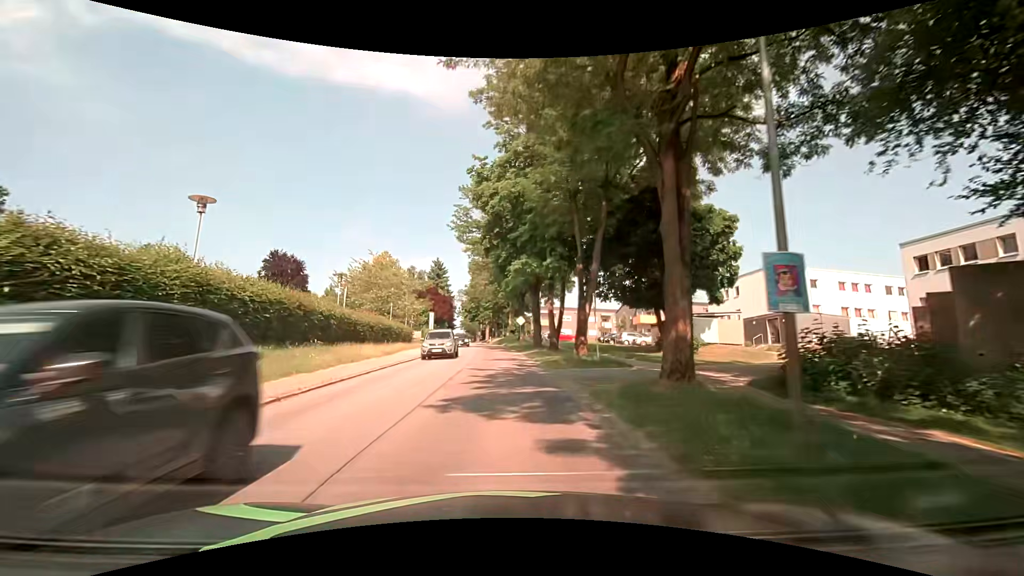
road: secondary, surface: asphalt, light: Day
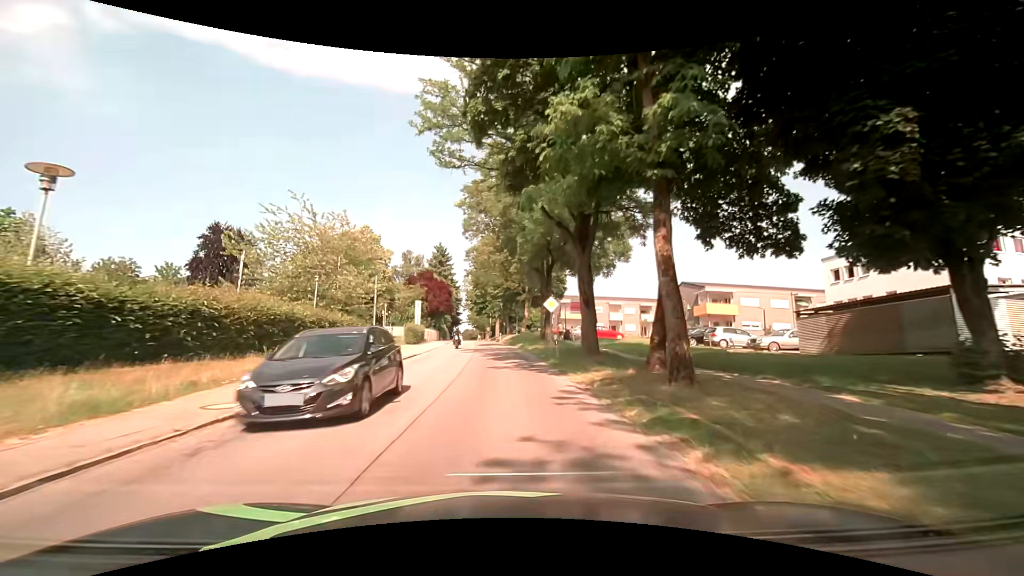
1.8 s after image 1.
(-0.2, +22.5) m; -1°
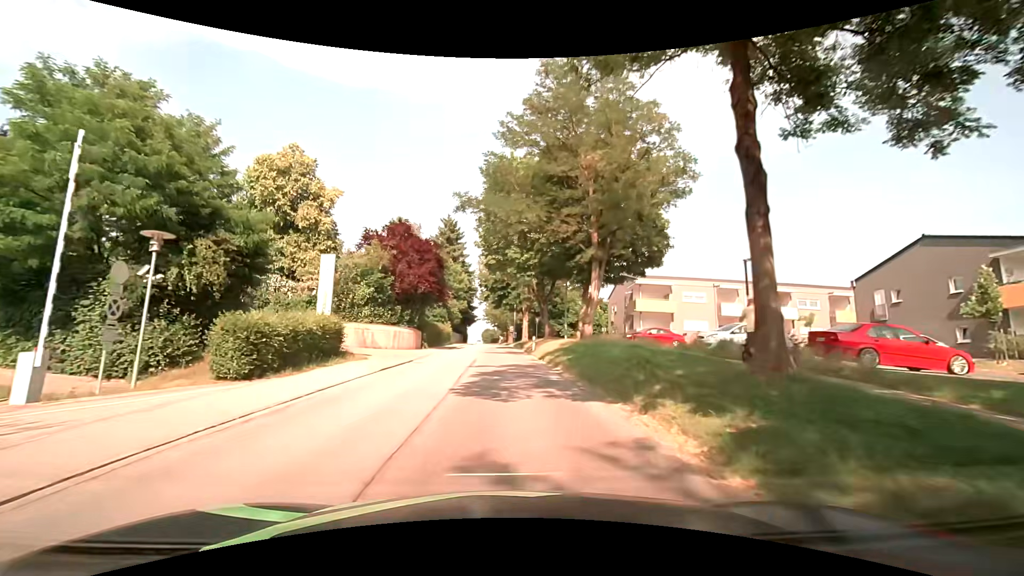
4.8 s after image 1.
(-0.9, +35.6) m; -3°
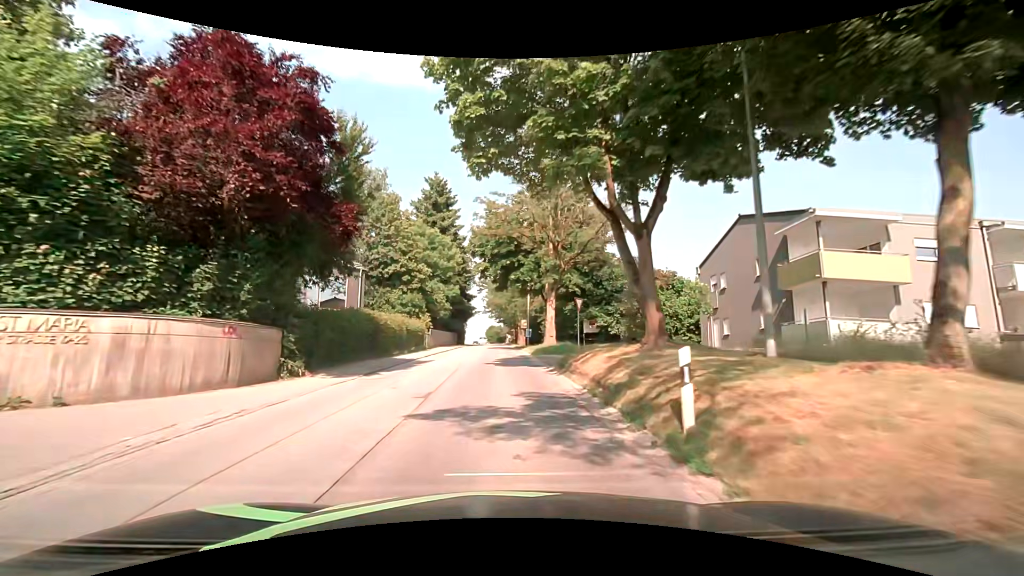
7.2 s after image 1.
(-0.1, +28.3) m; -1°
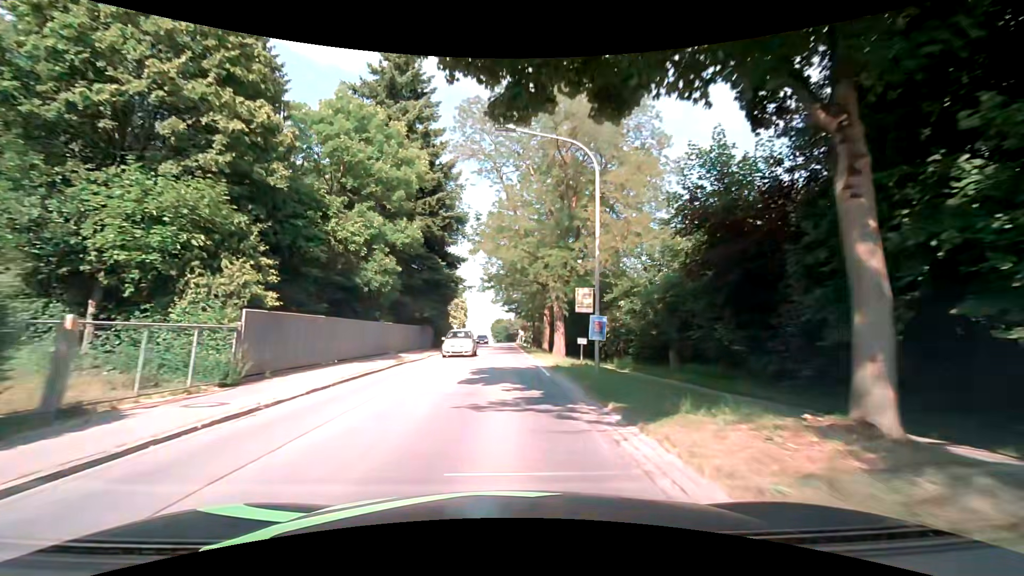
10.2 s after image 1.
(-0.6, +37.0) m; -1°
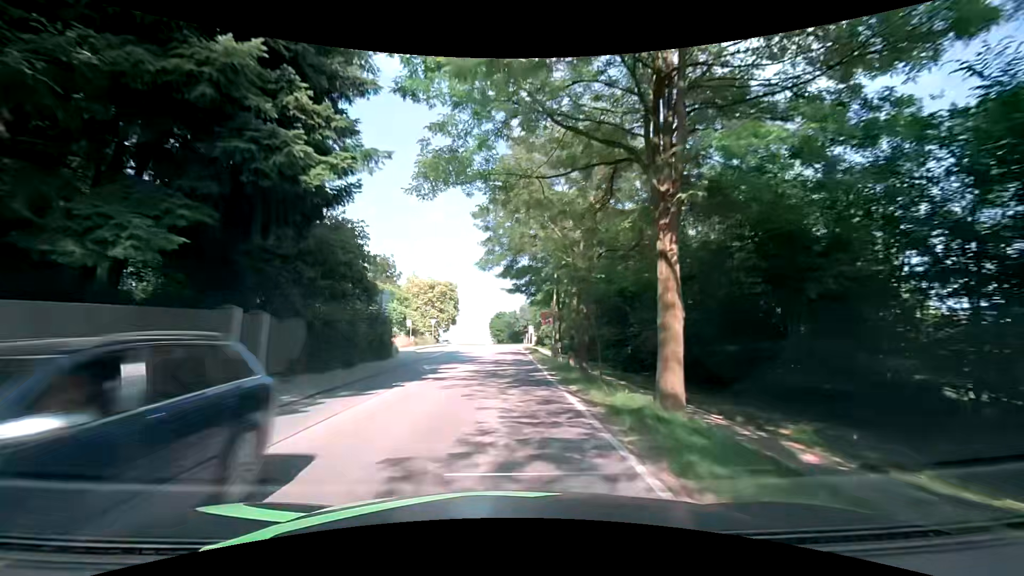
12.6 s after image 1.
(-0.1, +30.6) m; 0°
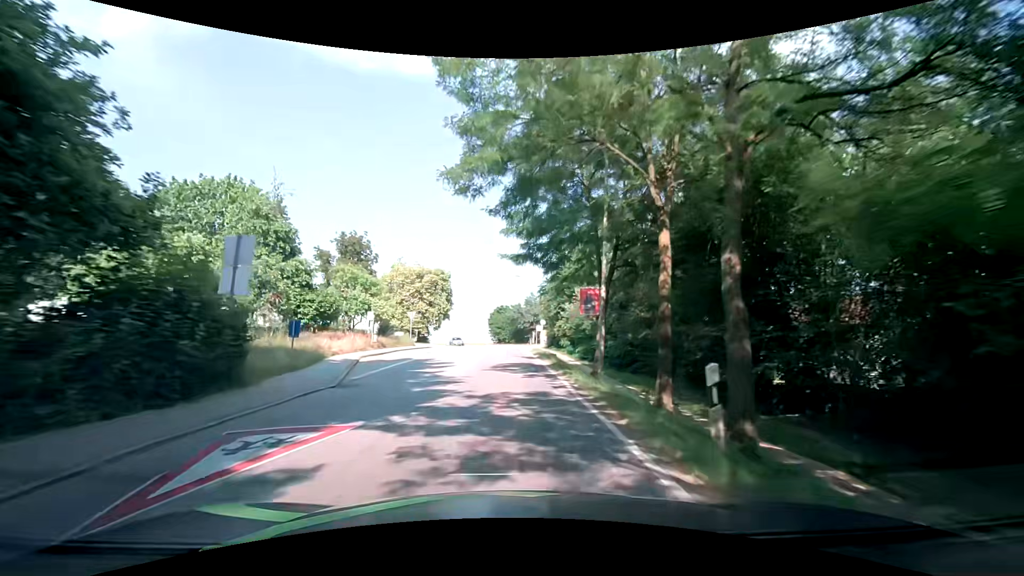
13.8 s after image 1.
(-0.1, +15.5) m; 0°
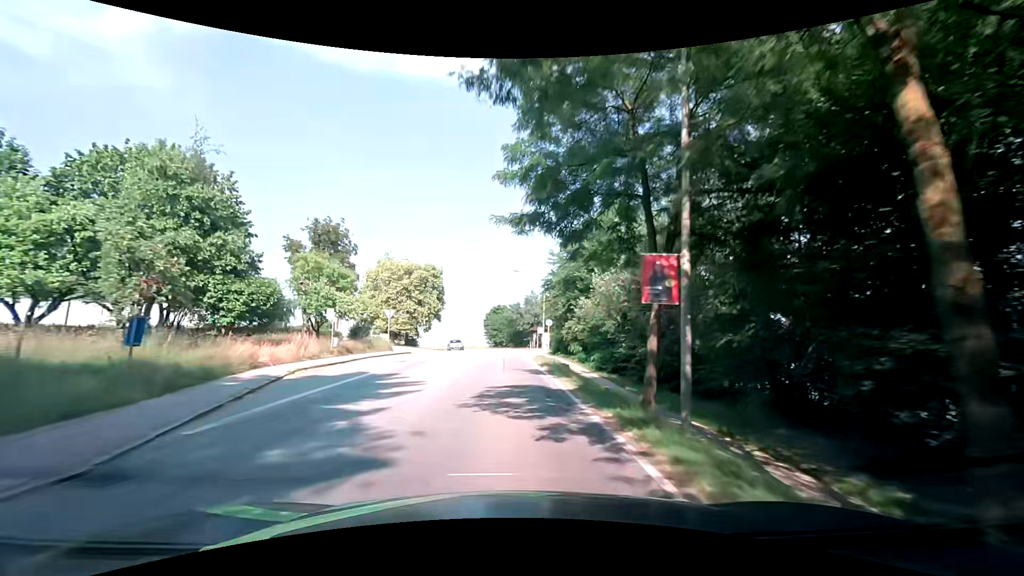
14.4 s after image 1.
(0.0, +7.7) m; -1°
(0, +10) (0, +20) (0, +30) (0, +40) (0, +50) (-1, +60) (-3, +70) (-5, +80) (-8, +89) (-11, +99) m
